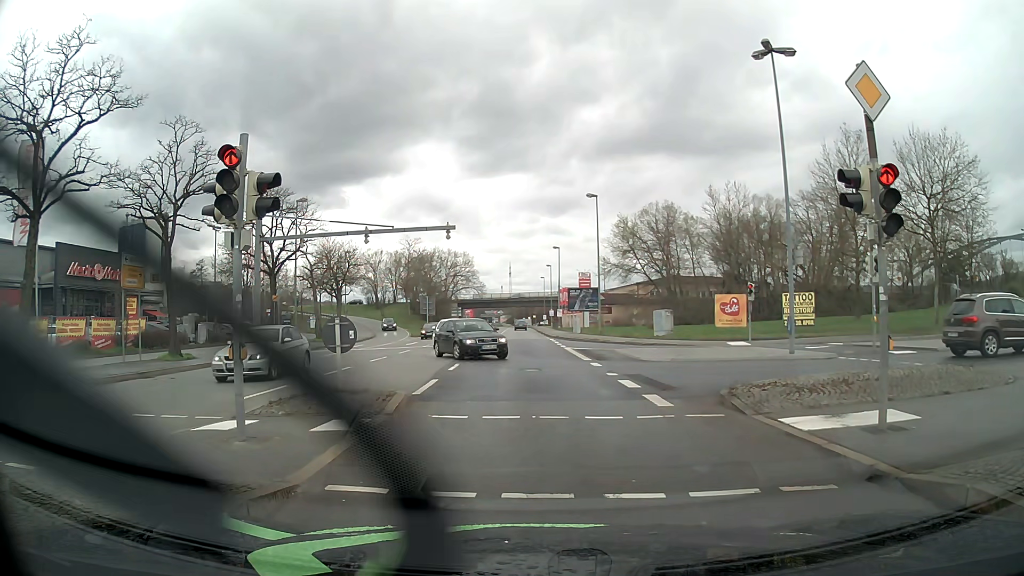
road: primary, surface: asphalt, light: Day
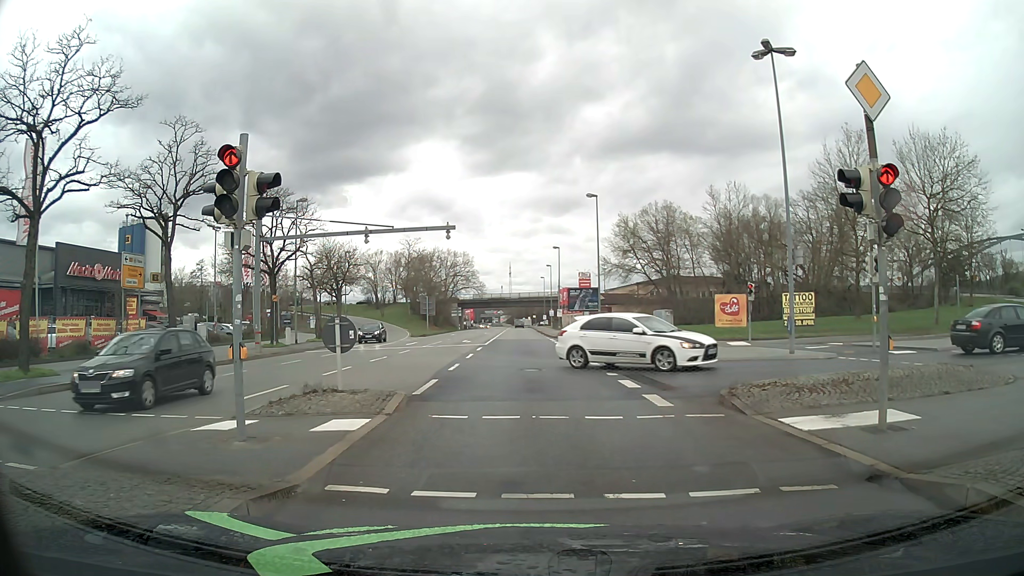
(0.0, 0.0) m; 0°
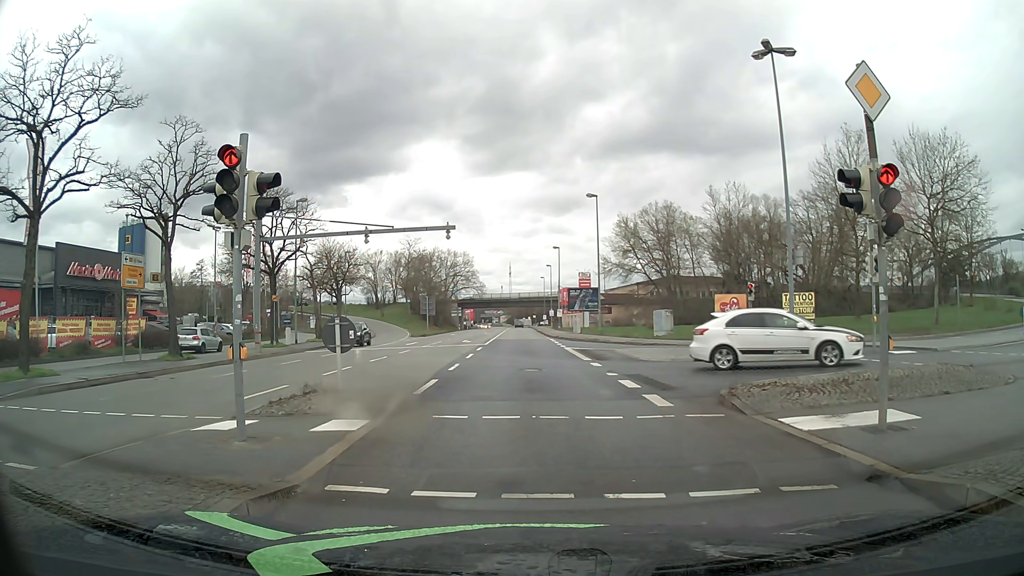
(0.0, 0.0) m; 0°
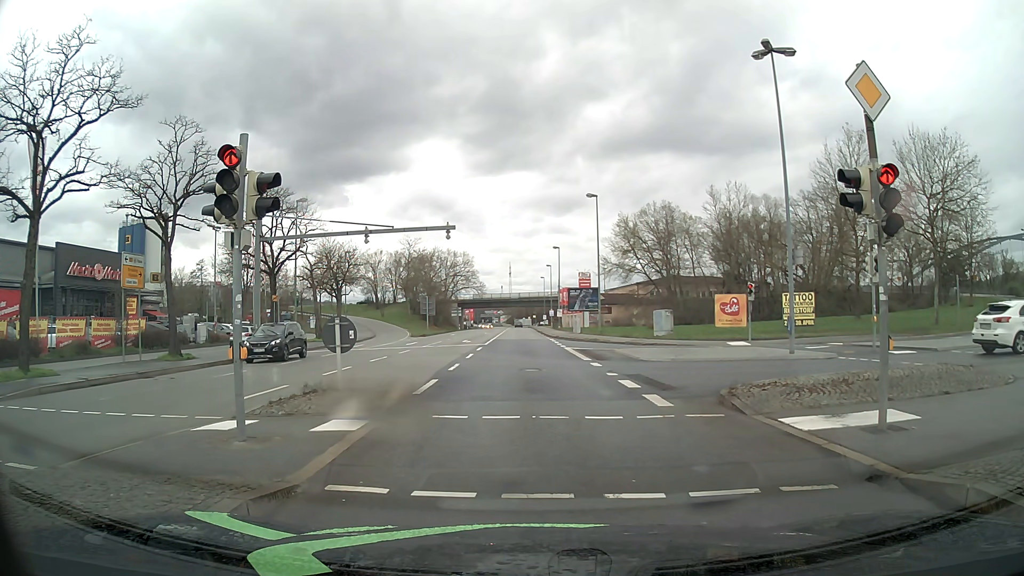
(0.0, 0.0) m; 0°
(0, +10) (0, +20) (0, +30) (-1, +40) (-1, +50) (-1, +60) (-1, +70) (-1, +80) (-1, +90) (-2, +100) m
